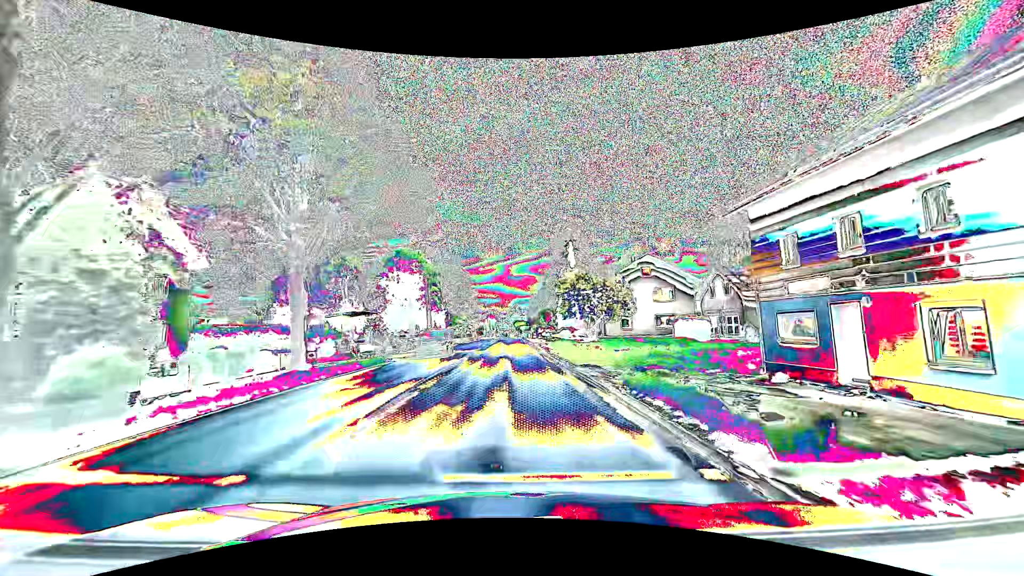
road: primary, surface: asphalt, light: Day
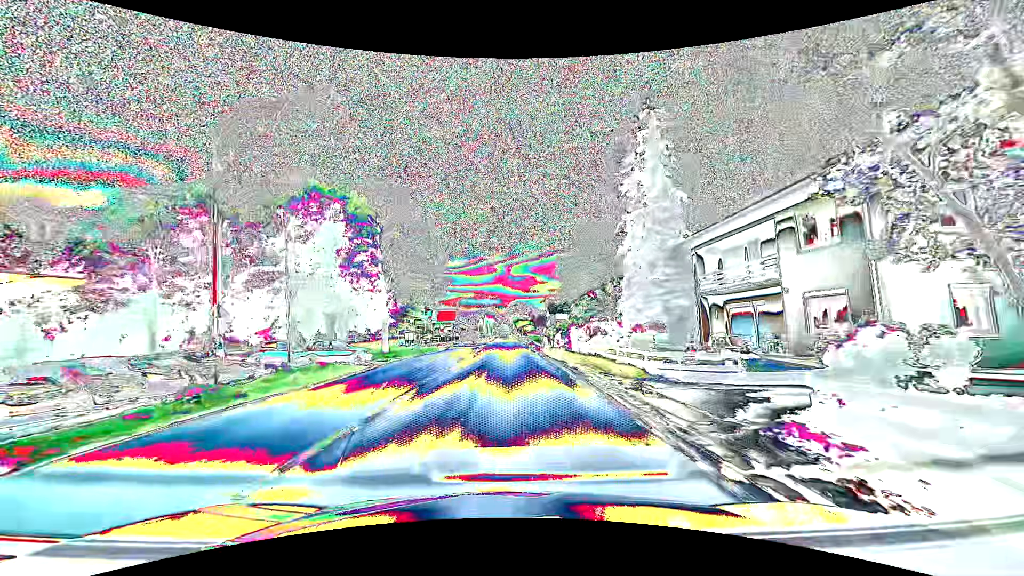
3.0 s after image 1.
(-0.1, +39.5) m; 0°
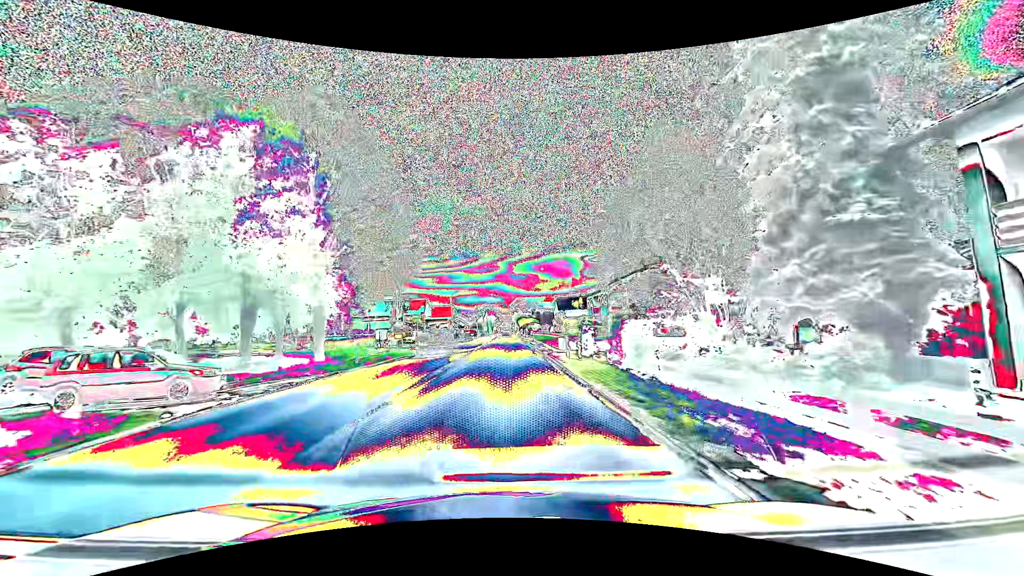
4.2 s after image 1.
(-0.1, +15.8) m; 0°
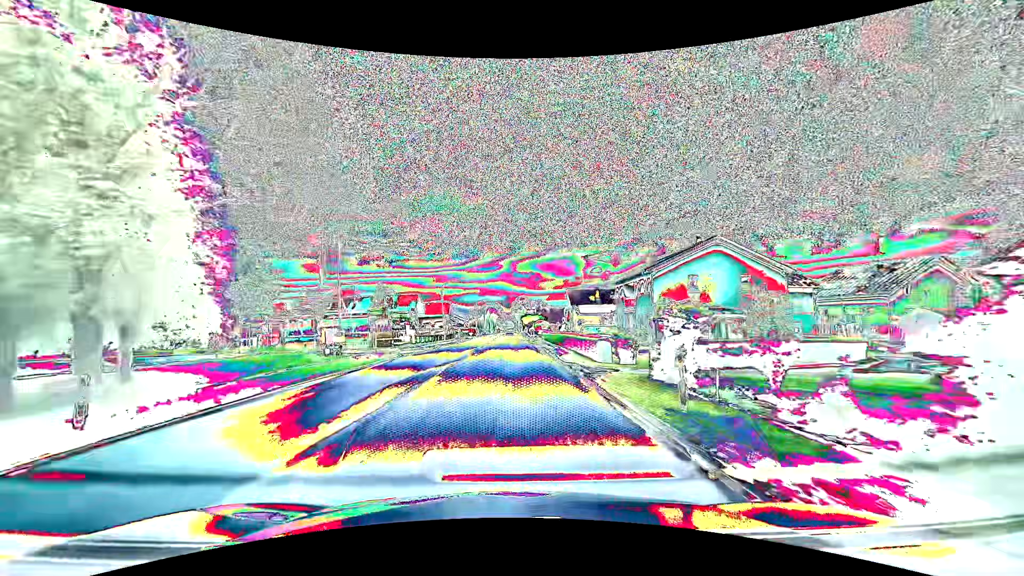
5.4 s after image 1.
(-0.1, +15.8) m; 0°
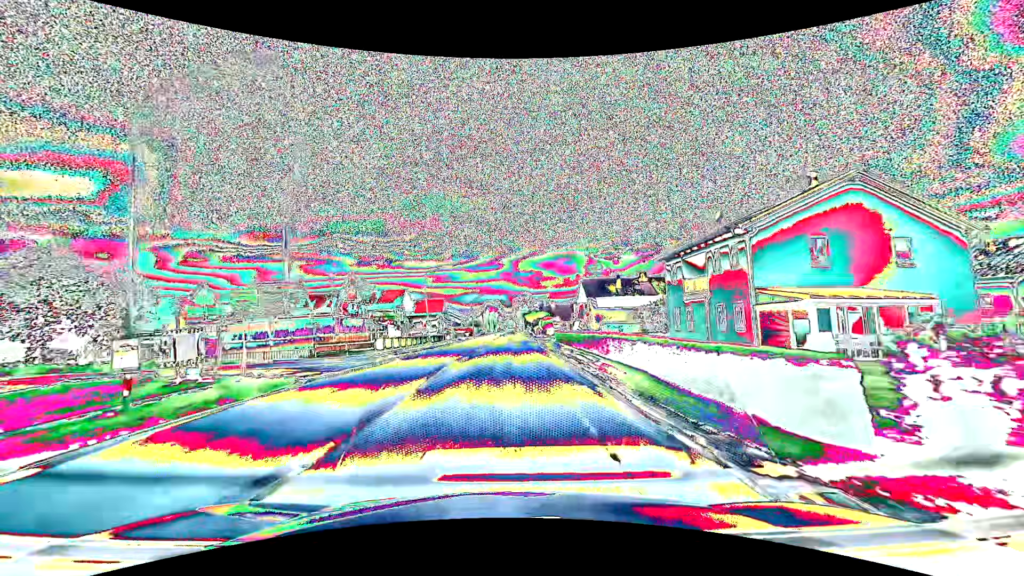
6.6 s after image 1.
(0.0, +15.8) m; 0°
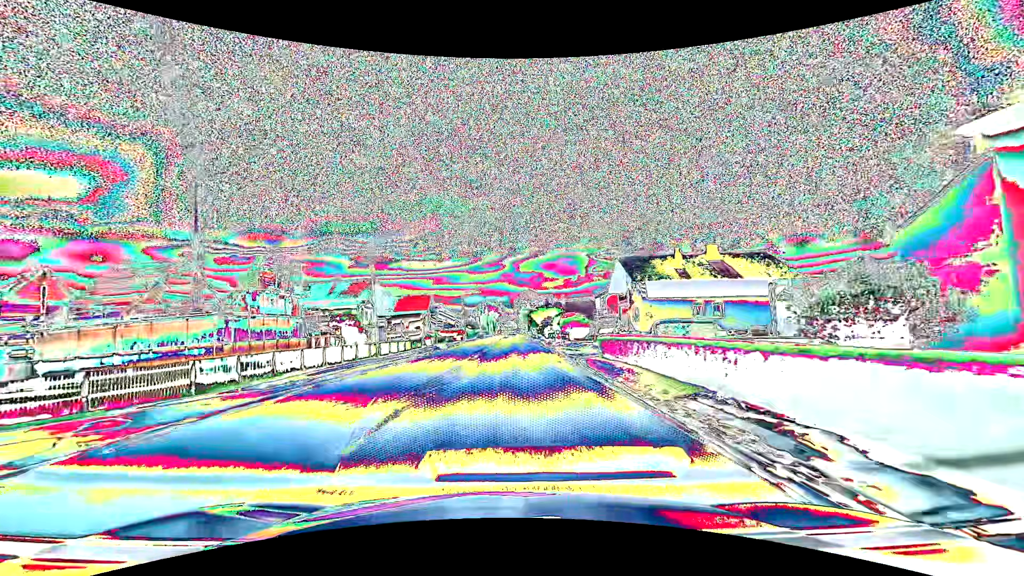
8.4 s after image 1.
(+0.1, +23.8) m; 0°
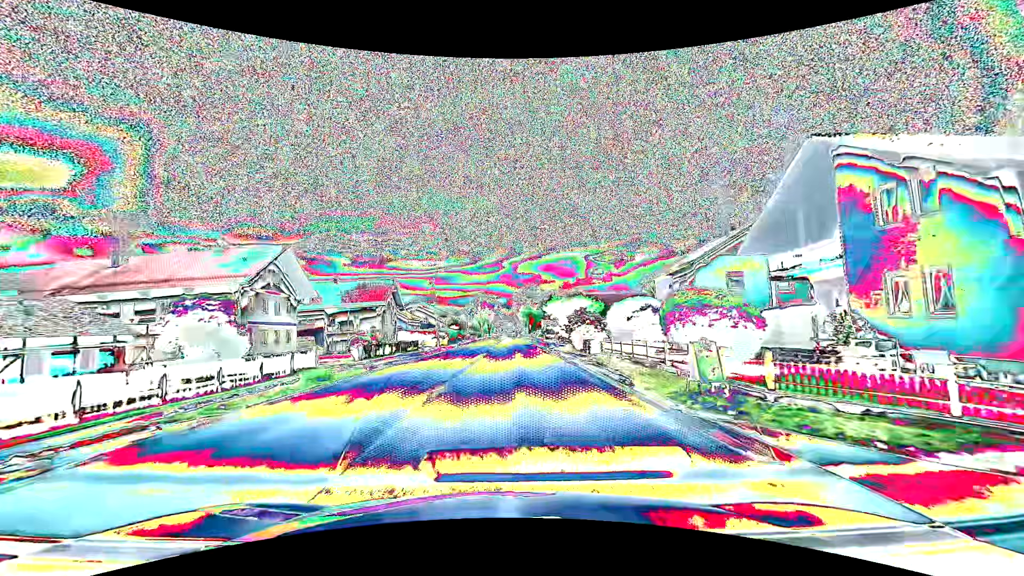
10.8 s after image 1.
(0.0, +31.7) m; 0°
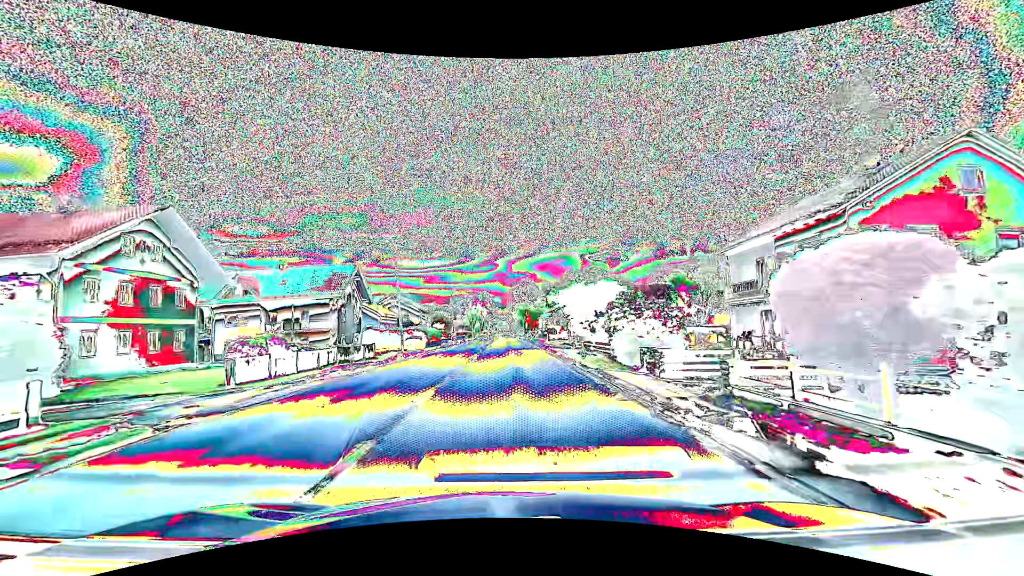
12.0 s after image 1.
(+0.1, +15.8) m; +1°
(0, +10) (0, +20) (0, +30) (0, +40) (0, +50) (0, +60) (0, +70) (0, +80) (0, +90) (0, +100) m
